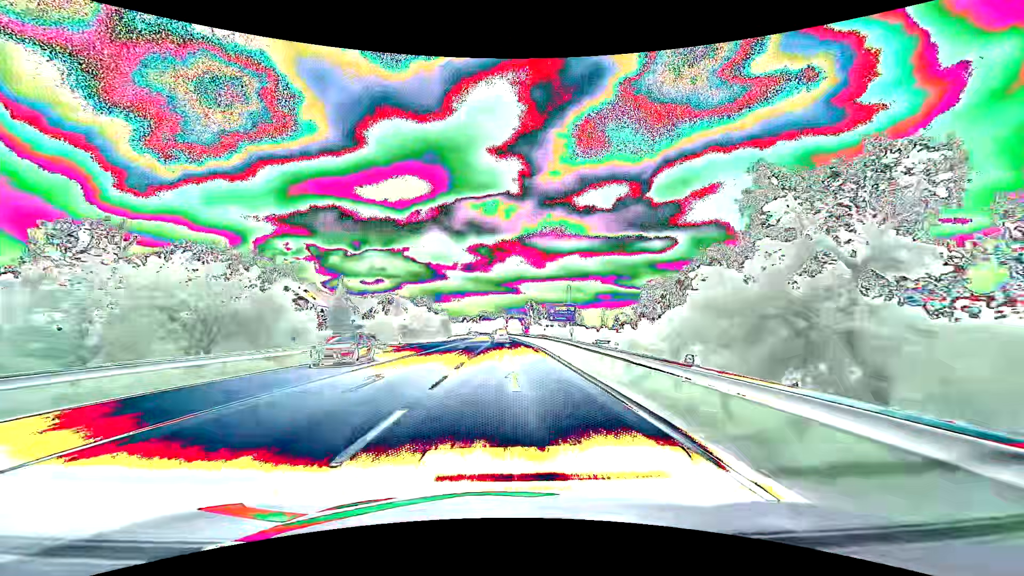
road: primary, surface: asphalt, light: Day
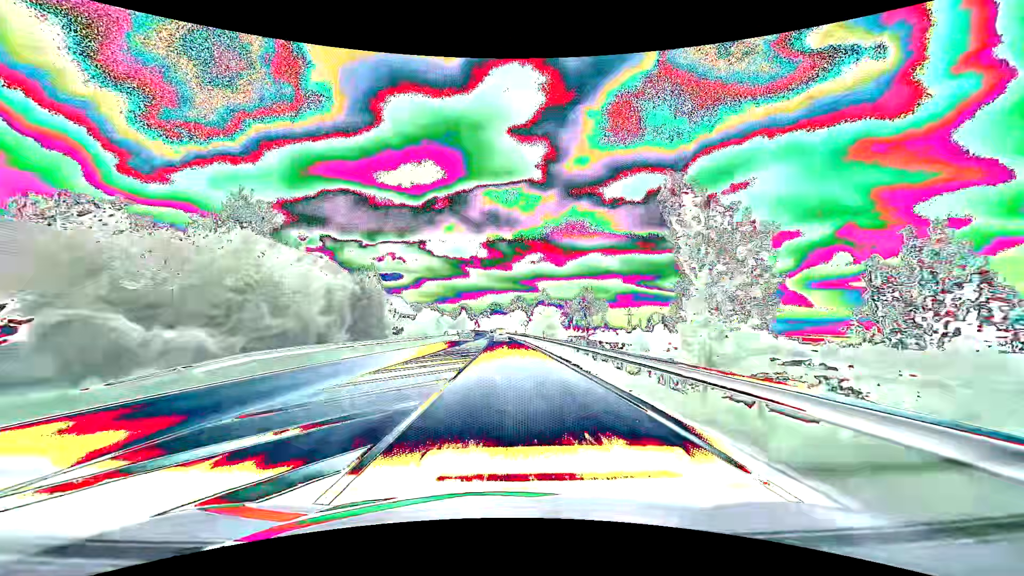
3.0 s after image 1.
(-1.2, +79.0) m; -2°
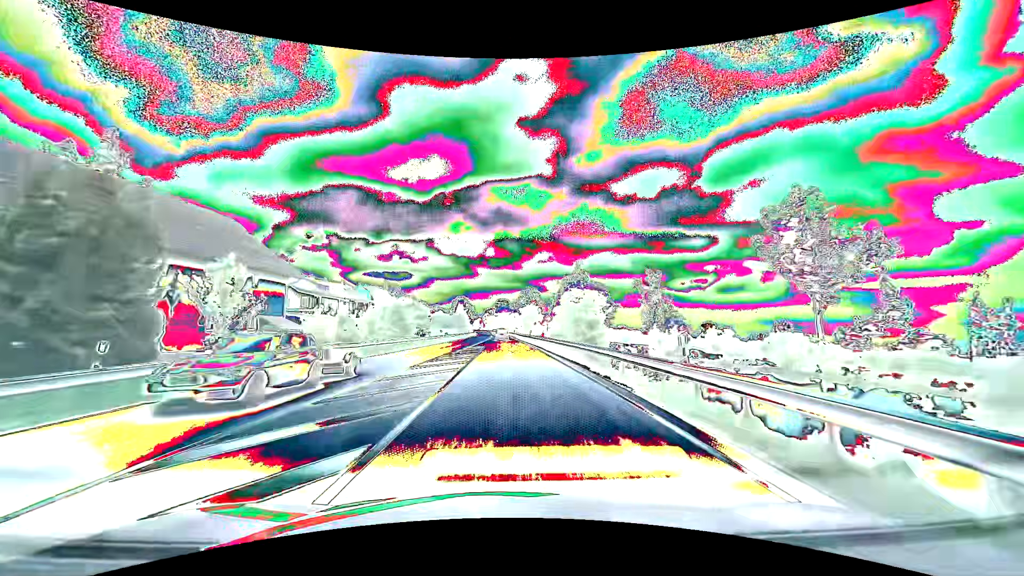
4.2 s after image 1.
(-0.2, +31.7) m; -1°
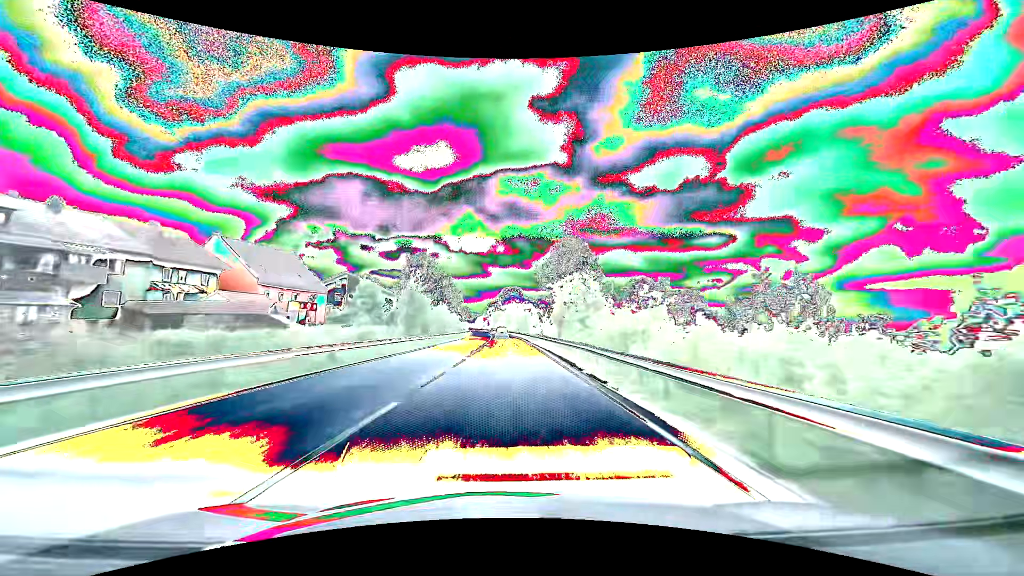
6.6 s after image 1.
(-0.6, +63.4) m; -1°
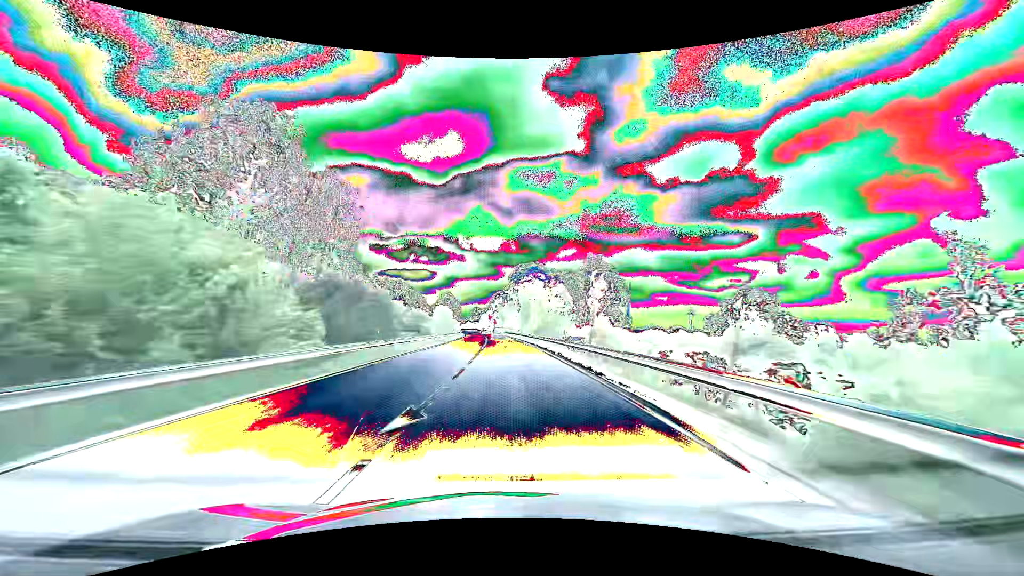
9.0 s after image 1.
(-0.6, +63.4) m; -1°
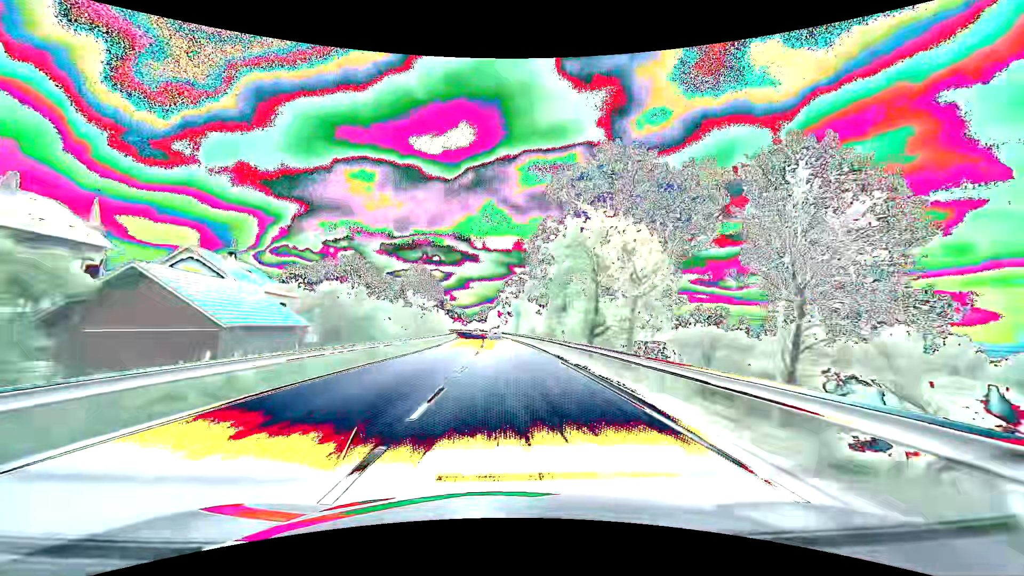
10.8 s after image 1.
(-0.6, +47.6) m; -2°
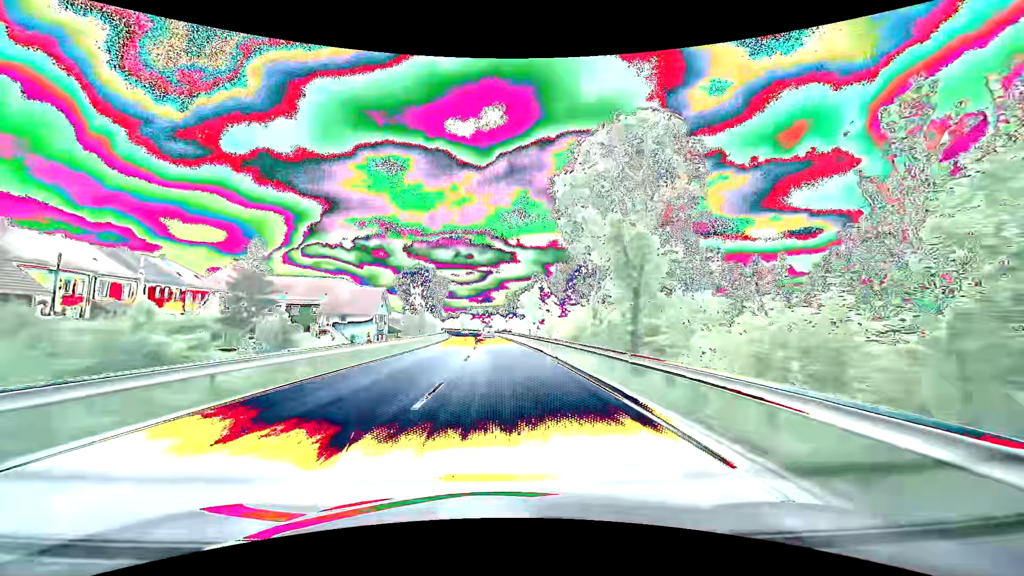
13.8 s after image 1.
(-2.3, +79.2) m; -4°
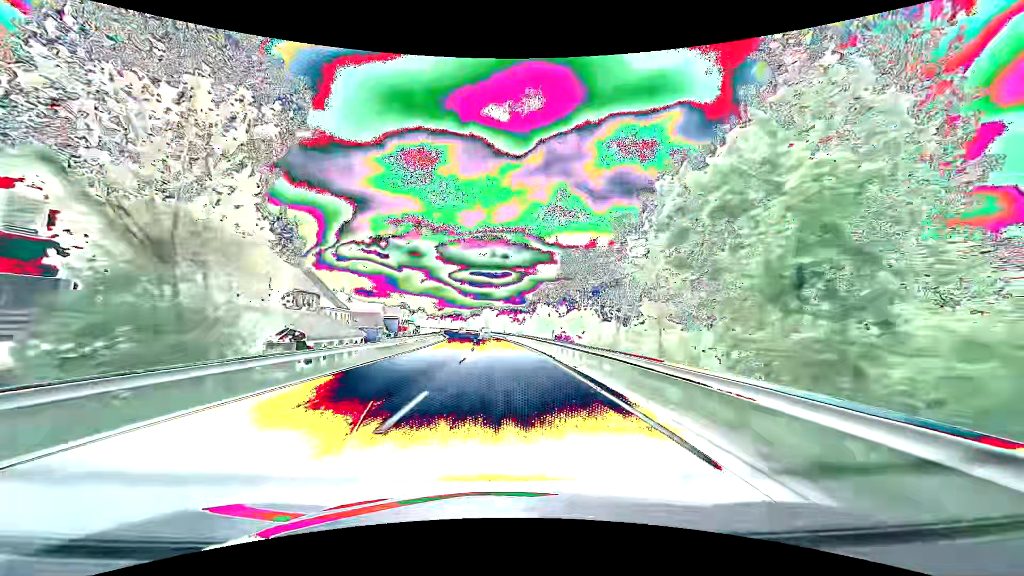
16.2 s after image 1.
(-2.0, +63.4) m; -4°
(0, +10) (0, +20) (-1, +30) (-1, +40) (-2, +50) (-2, +60) (-3, +70) (-4, +80) (-5, +90) (-6, +100) m
